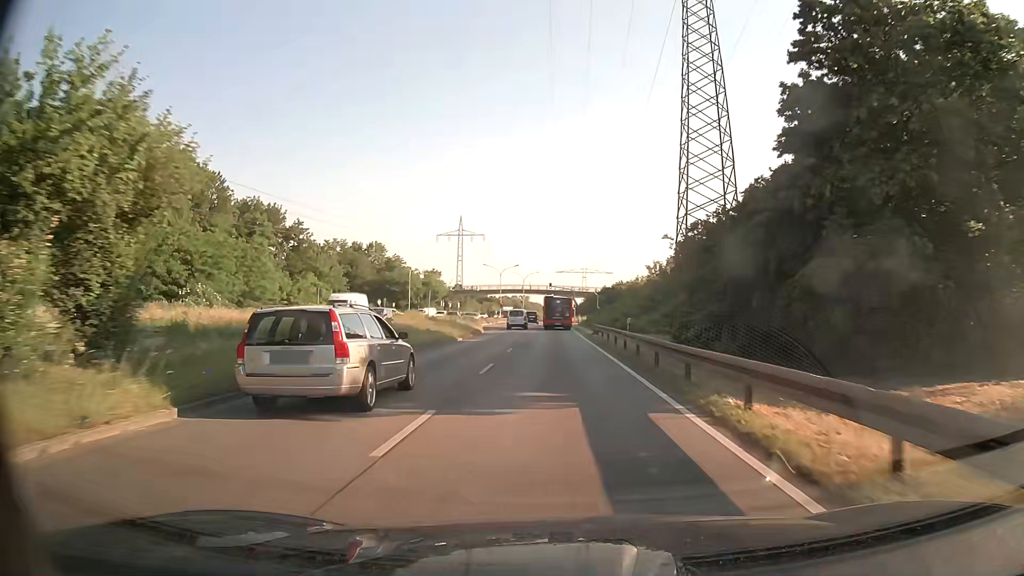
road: primary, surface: asphalt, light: Day
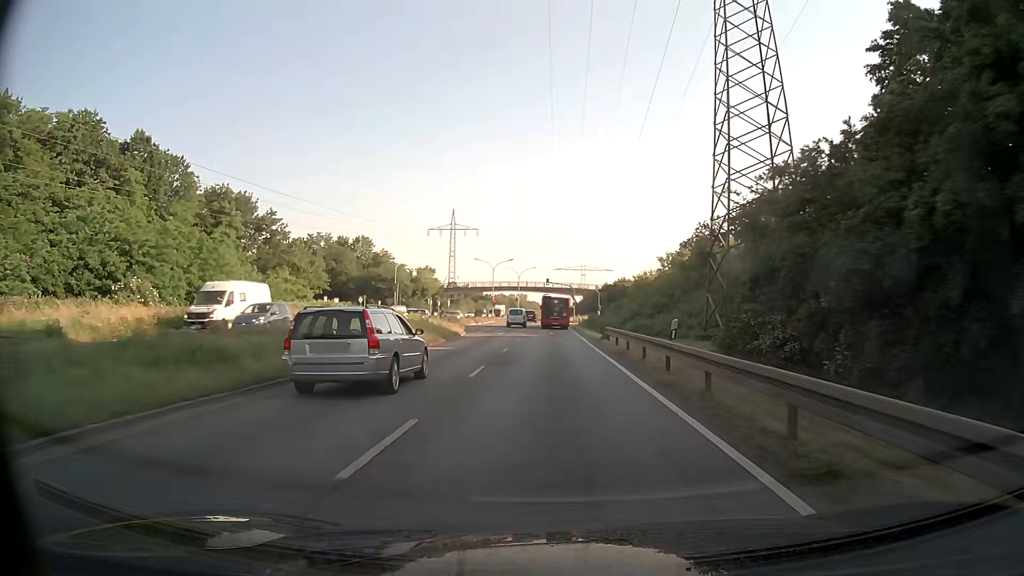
(0.0, +9.9) m; 0°
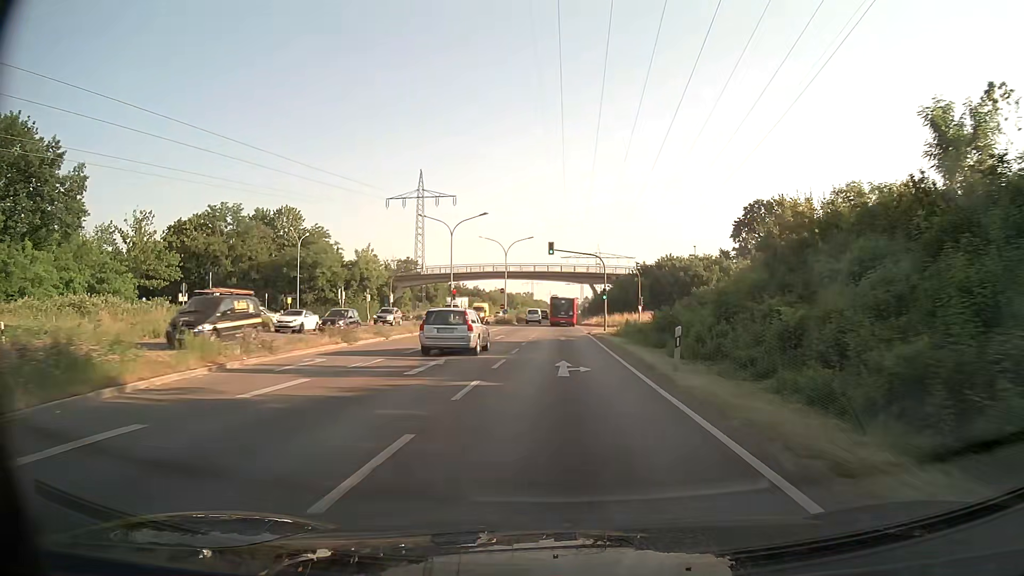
(-0.1, +49.1) m; 0°
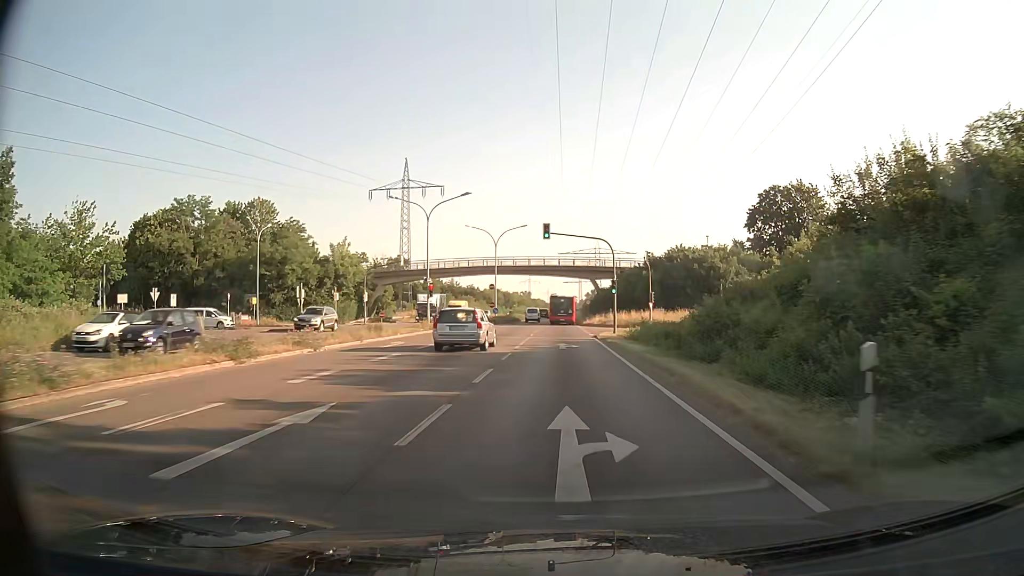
(0.0, +9.7) m; 0°
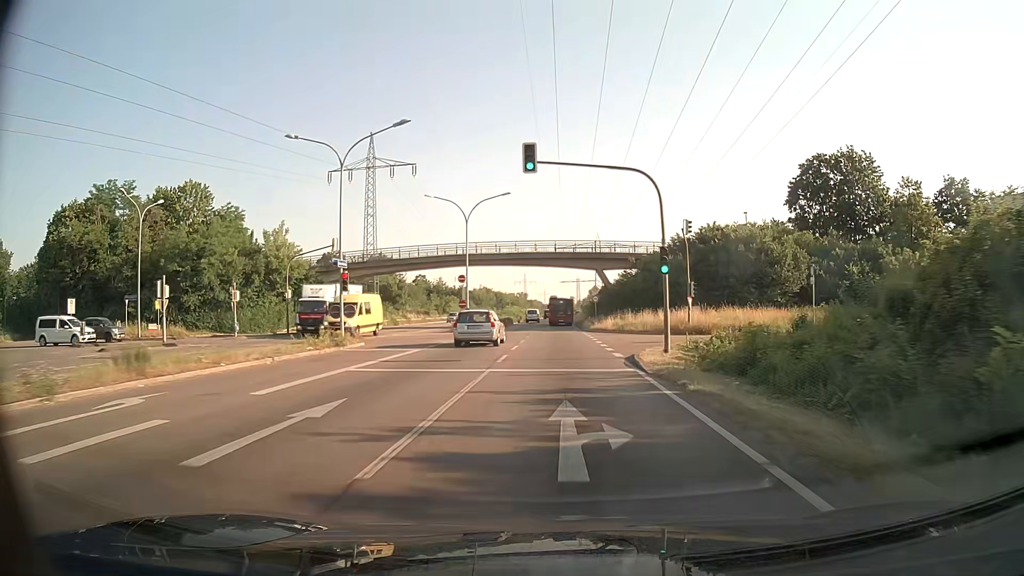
(0.0, +19.4) m; 0°
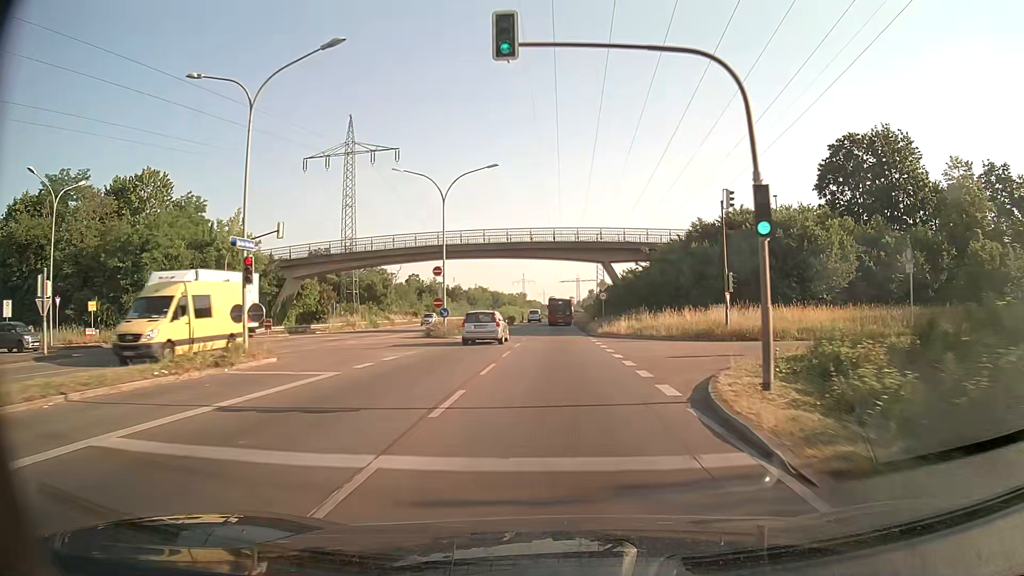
(0.0, +9.7) m; 0°
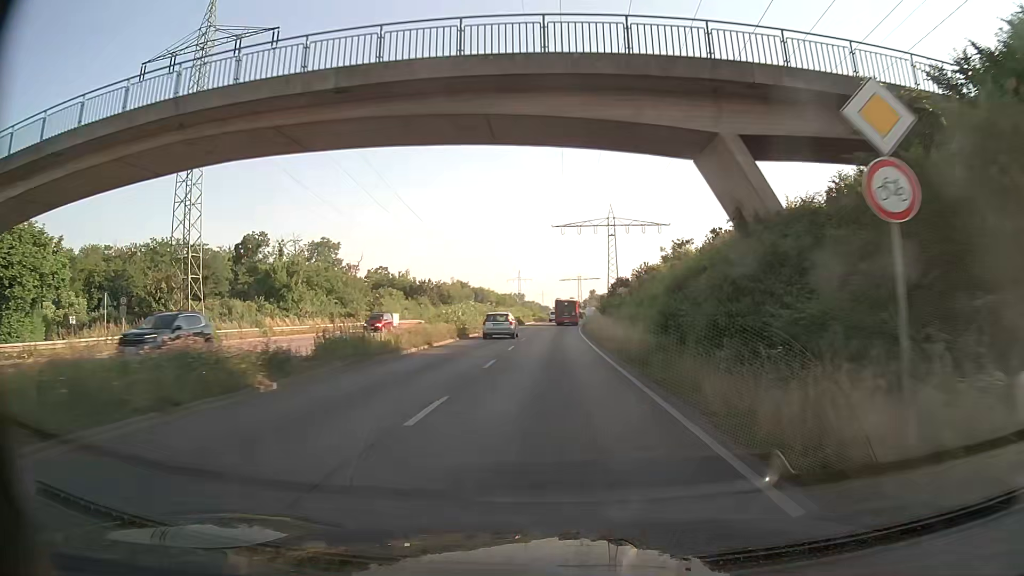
(-0.1, +39.7) m; 0°
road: trunk
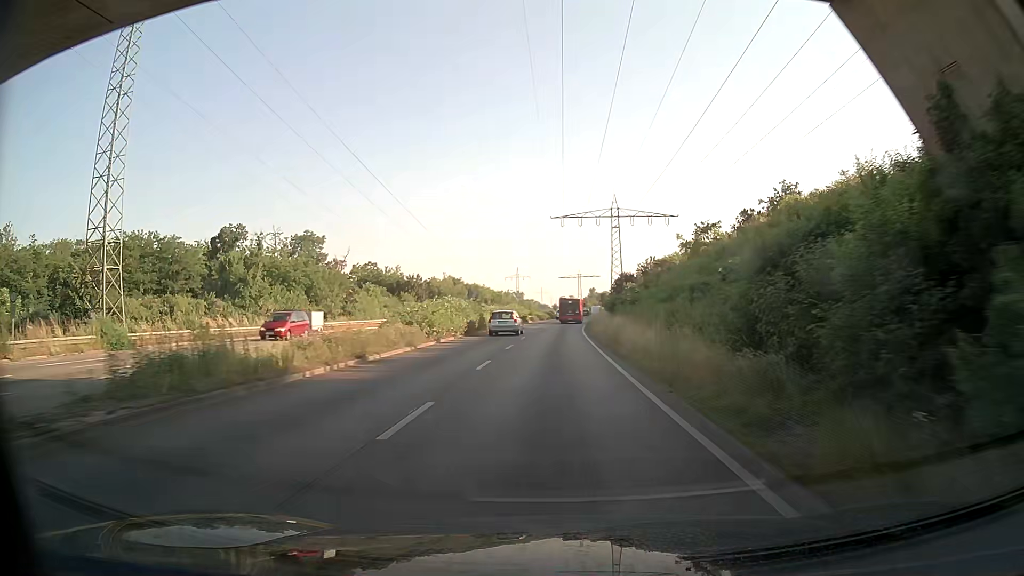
(0.0, +10.1) m; 0°
(0, +10) (0, +20) (0, +30) (0, +40) (0, +50) (+1, +60) (+1, +70) (+2, +80) (+2, +90) (+3, +100) m
